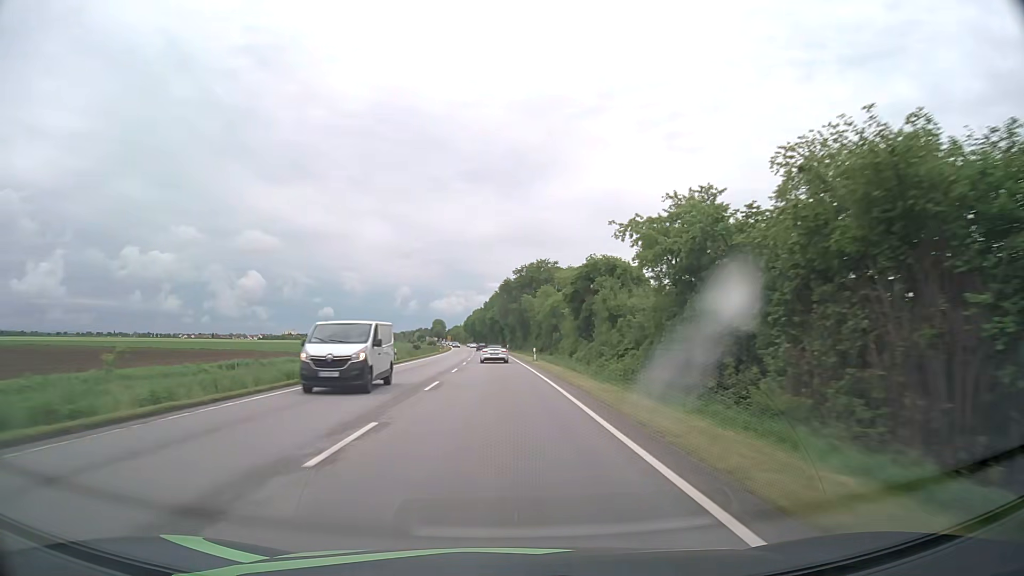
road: primary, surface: asphalt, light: Day
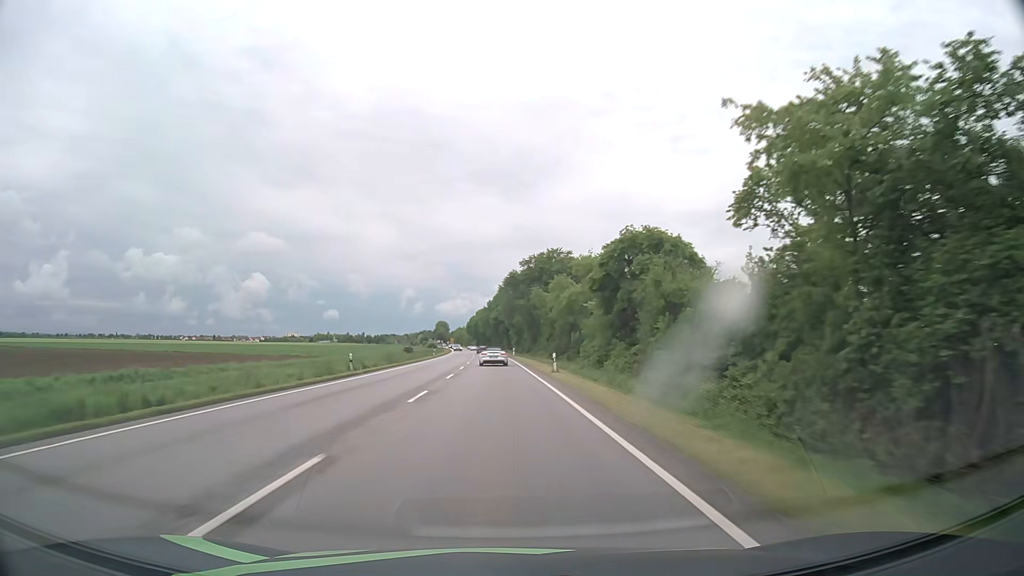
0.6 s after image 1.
(-0.1, +15.2) m; 0°
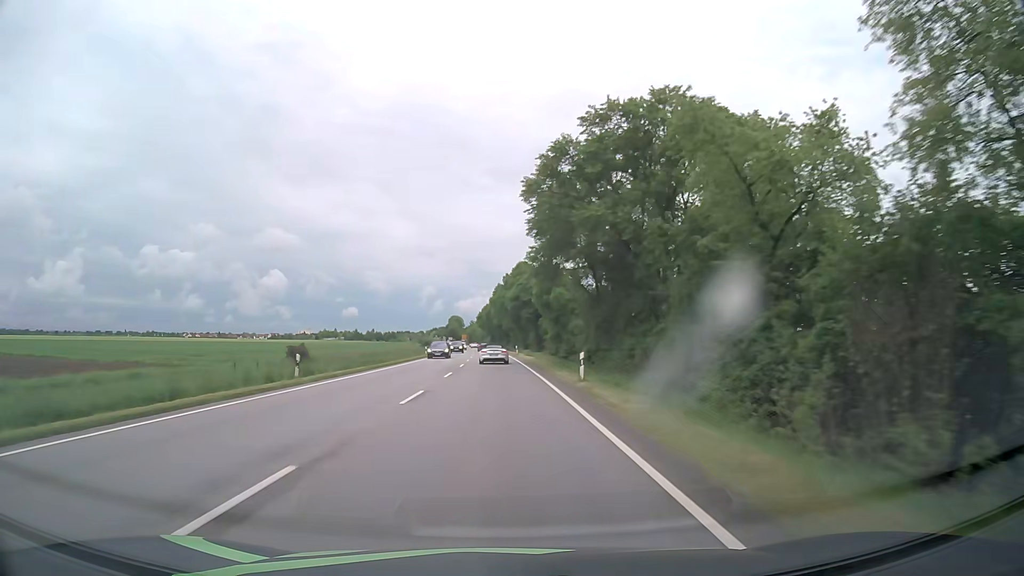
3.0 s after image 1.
(-0.9, +60.1) m; -2°
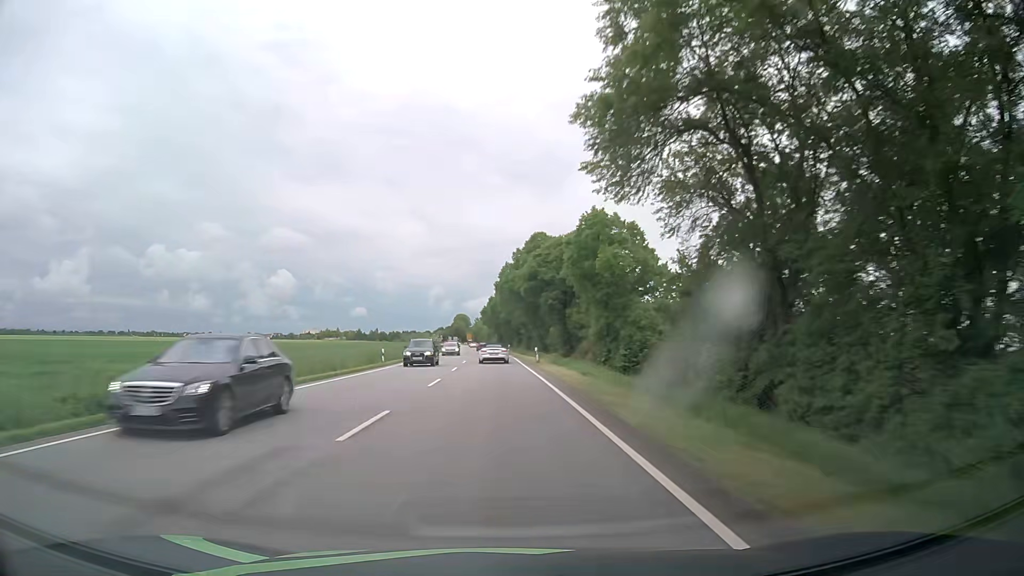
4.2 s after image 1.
(-0.2, +29.6) m; -1°
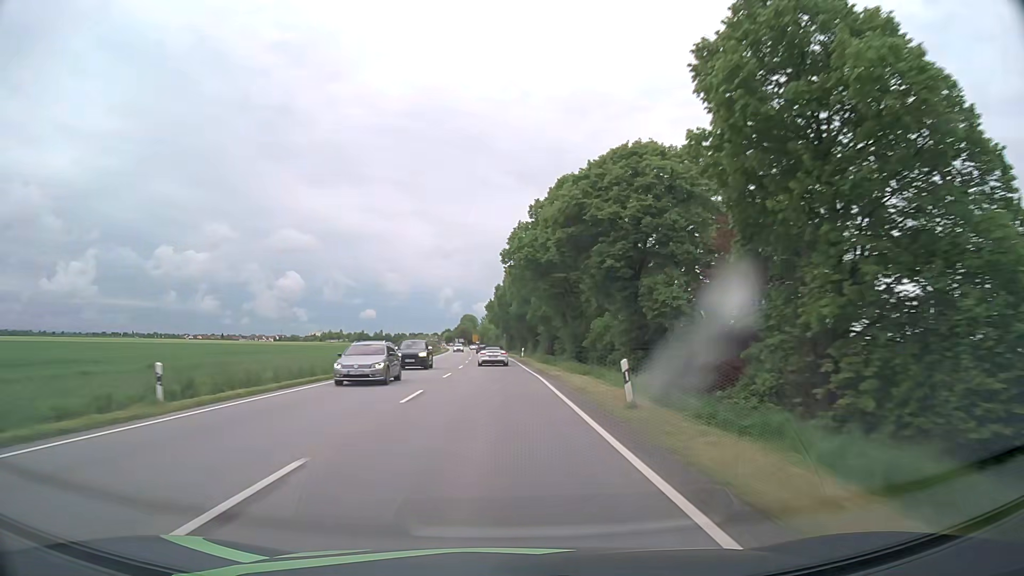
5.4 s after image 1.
(-0.1, +29.4) m; -1°
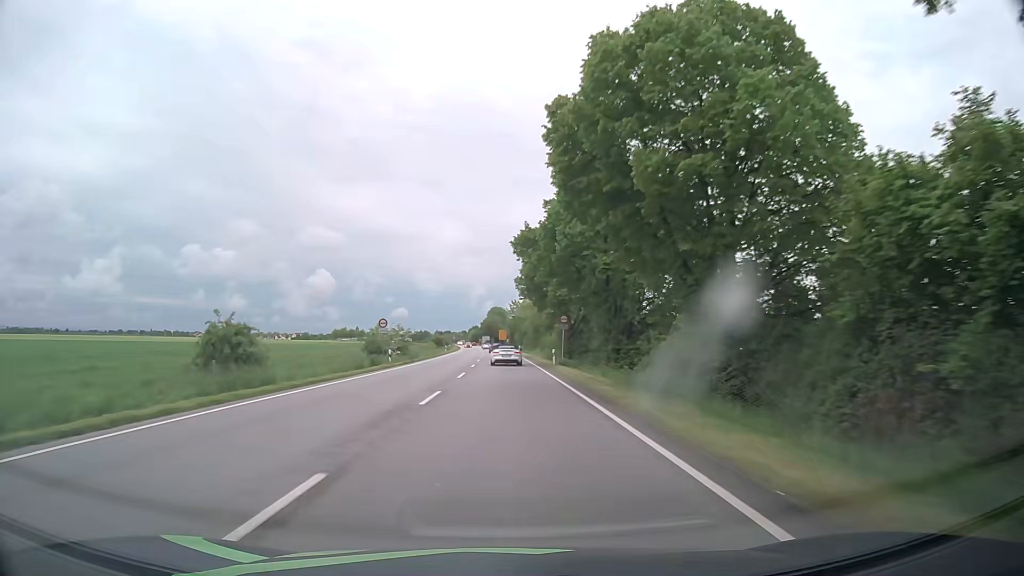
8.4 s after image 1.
(-2.0, +72.0) m; -3°
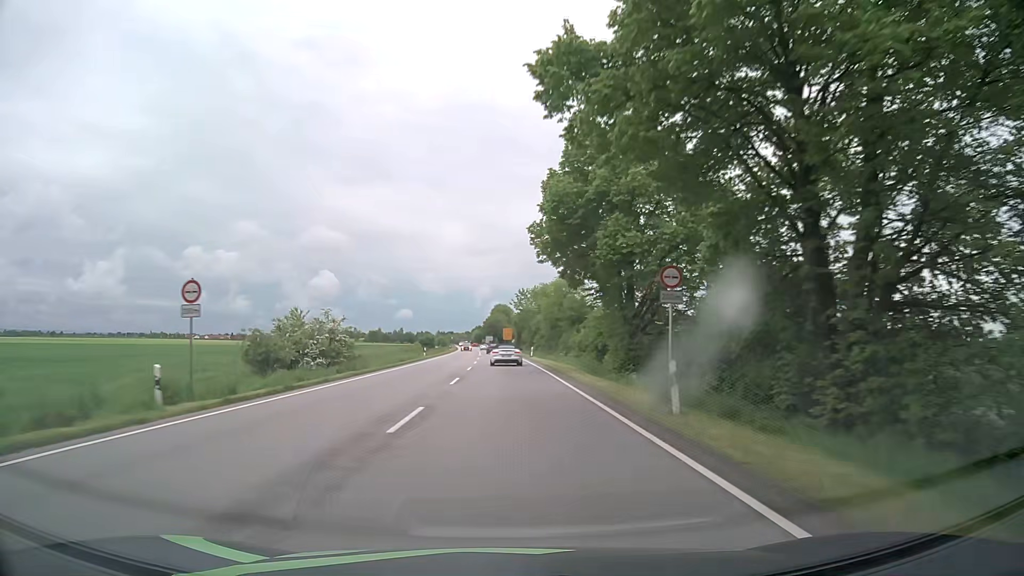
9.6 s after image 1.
(0.0, +28.2) m; 0°
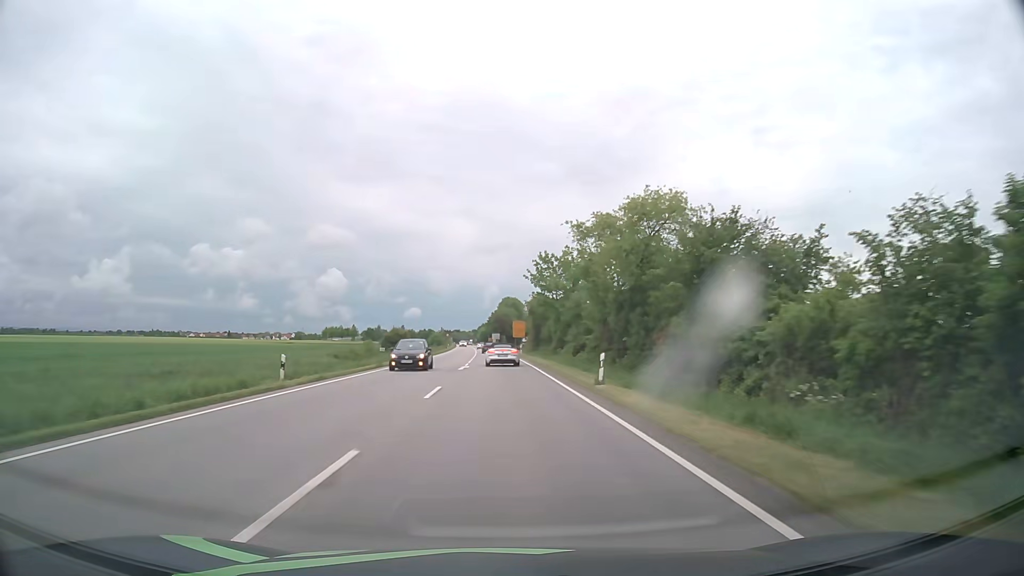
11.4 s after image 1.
(-0.3, +41.3) m; -1°
(0, +10) (0, +20) (0, +30) (-1, +40) (-1, +50) (-1, +60) (-1, +70) (-2, +80) (-2, +90) (-3, +100) m
